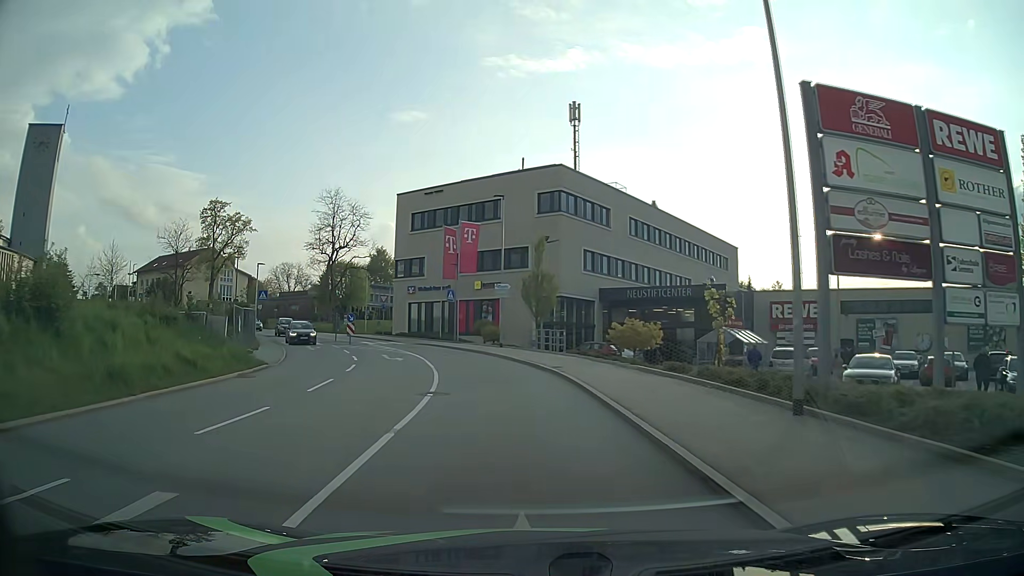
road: tertiary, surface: asphalt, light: Day
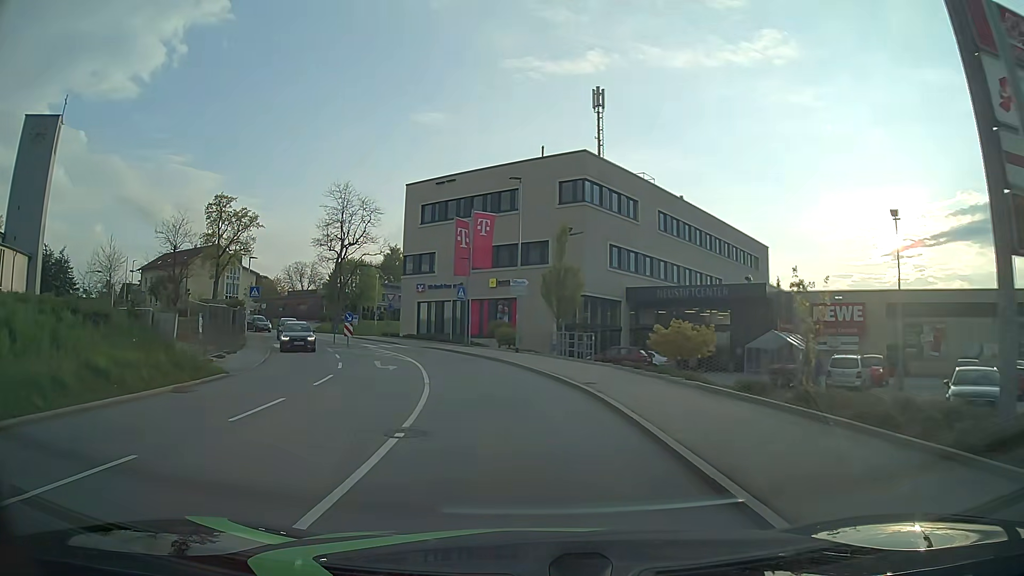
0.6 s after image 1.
(-0.1, +4.8) m; -2°
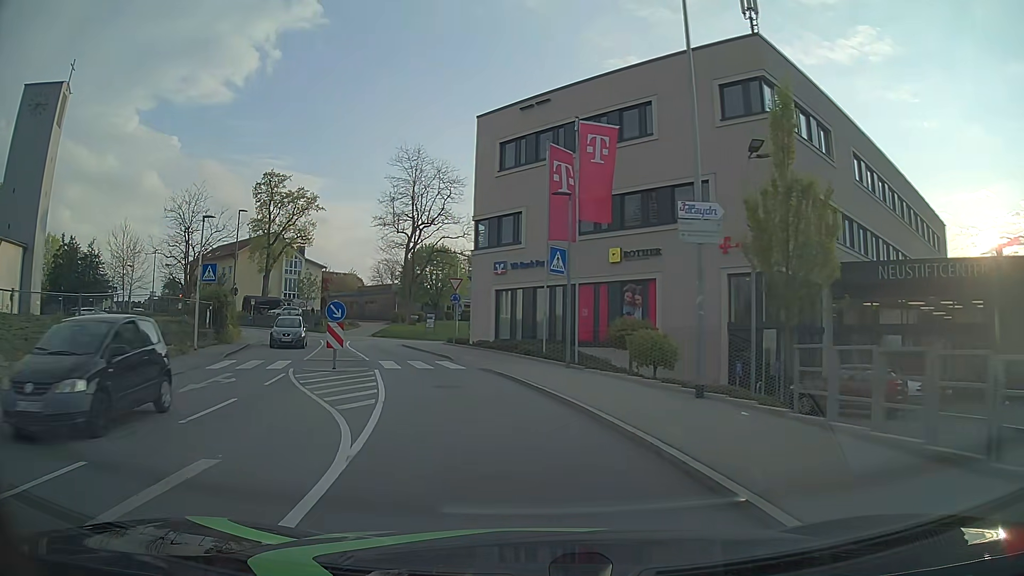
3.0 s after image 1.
(-1.4, +19.3) m; -10°
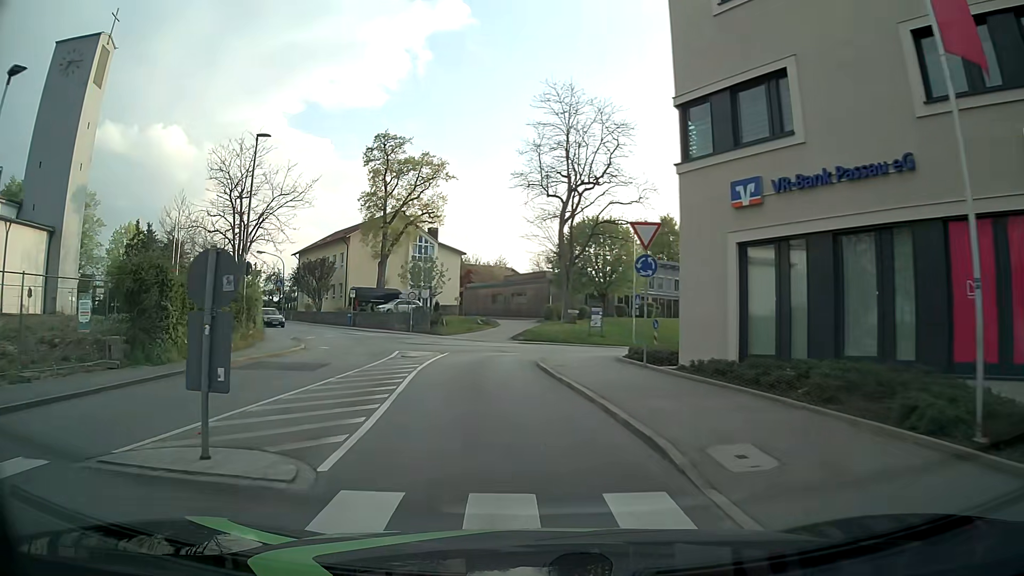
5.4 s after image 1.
(-2.4, +19.1) m; -14°
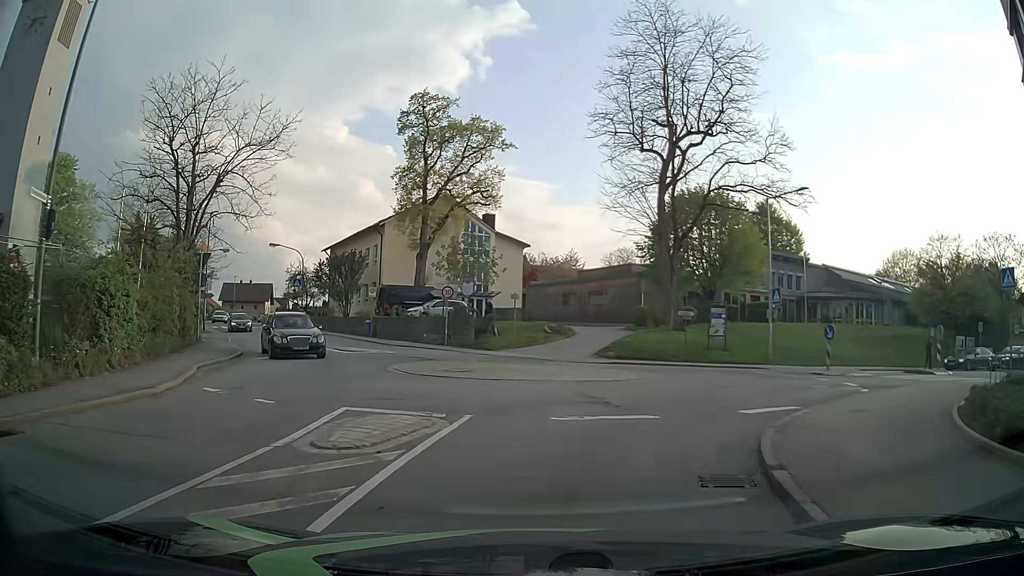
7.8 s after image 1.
(-1.1, +14.4) m; -6°
